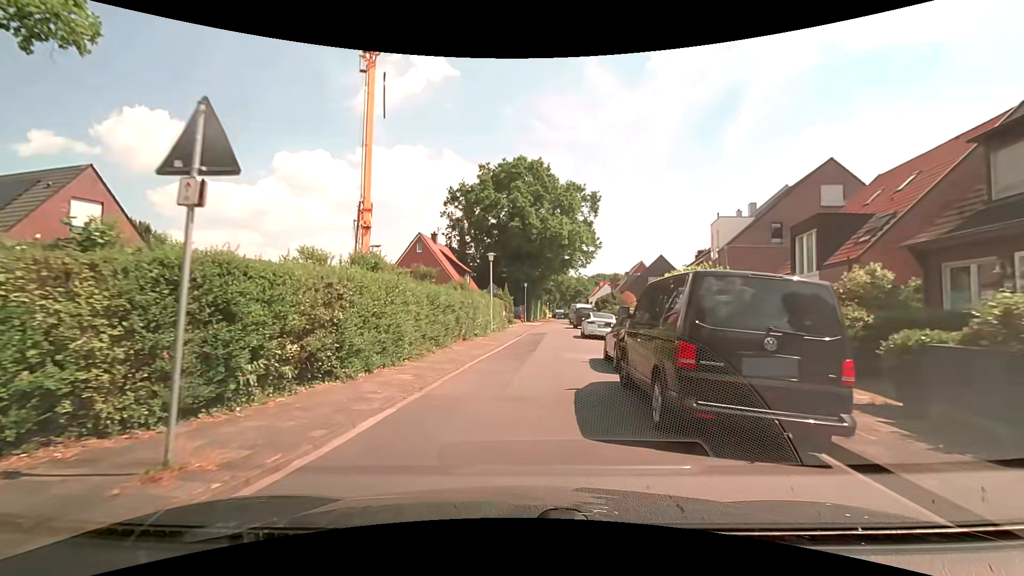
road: residential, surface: asphalt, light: Day
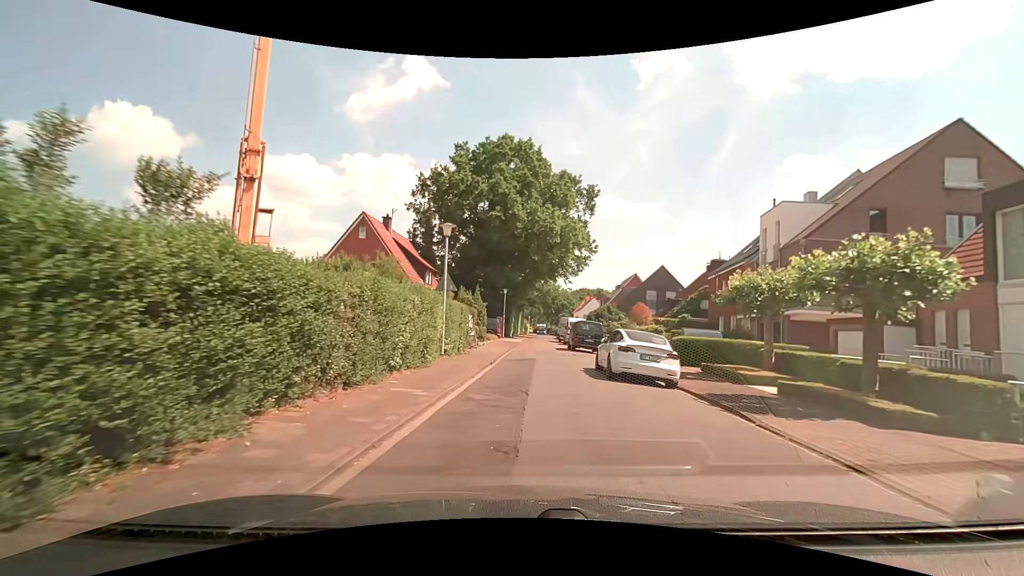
(+0.2, +12.8) m; +2°
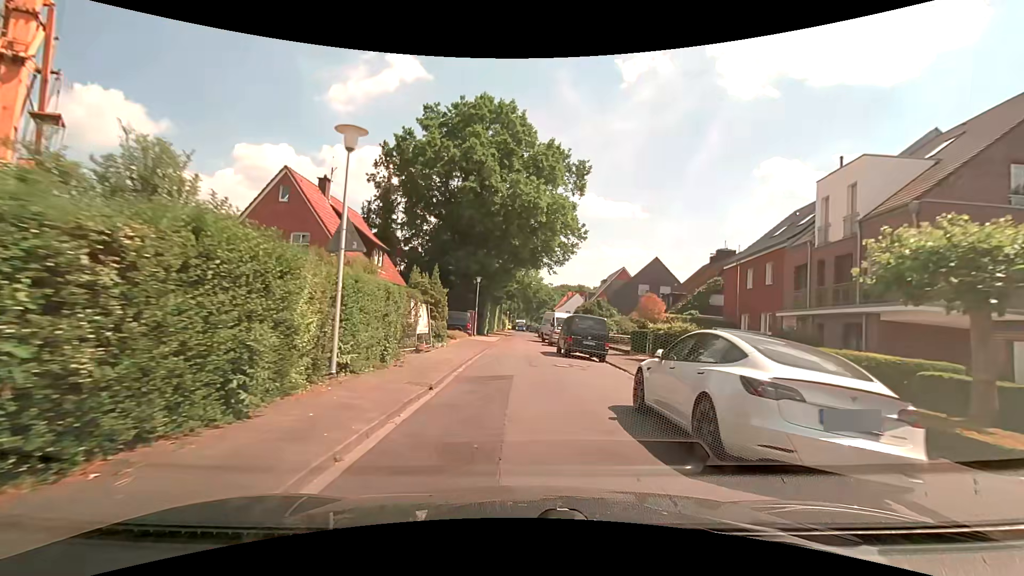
(+0.2, +8.7) m; +2°
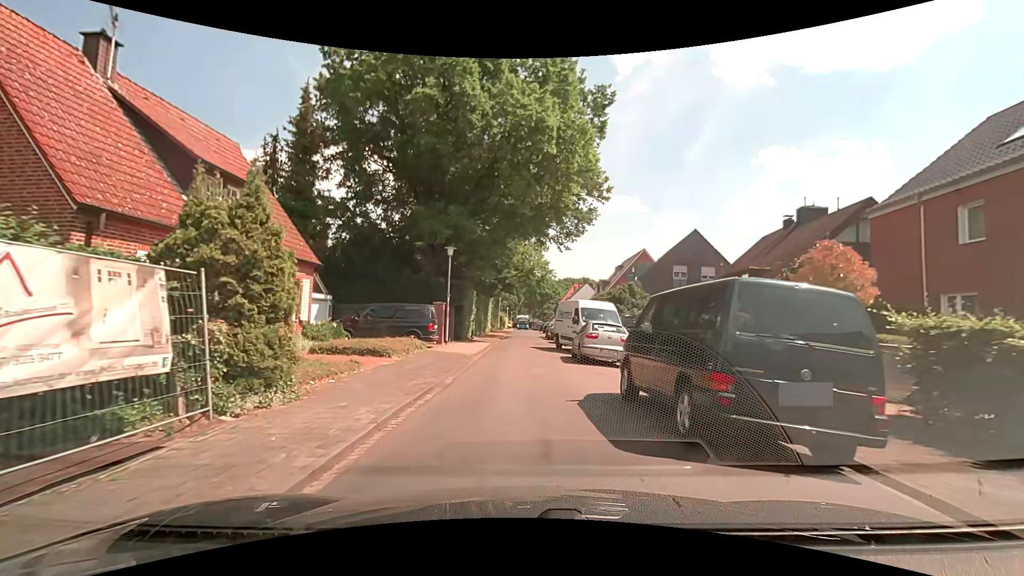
(+0.2, +16.1) m; +1°
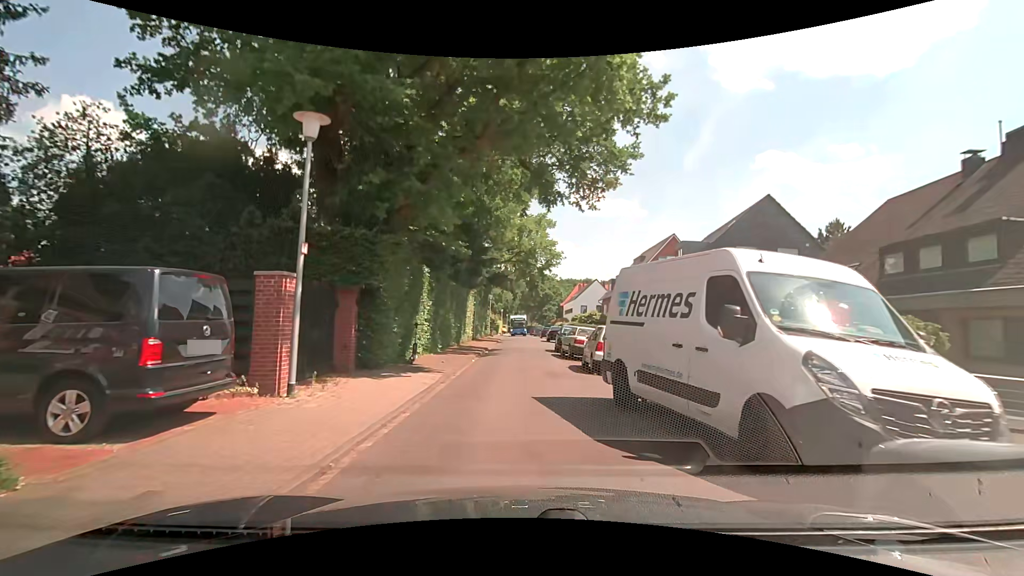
(-0.1, +16.8) m; 0°
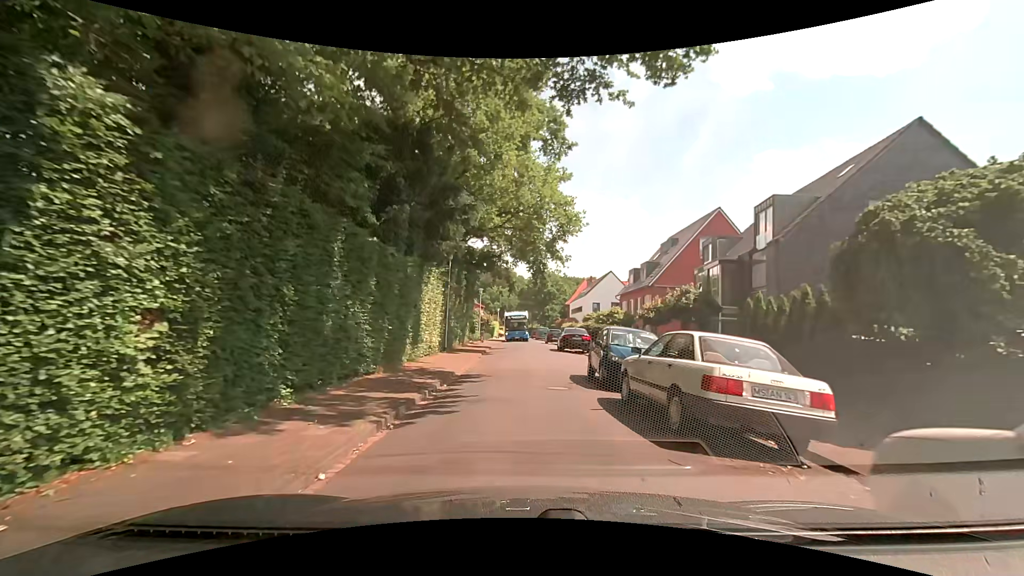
(0.0, +14.6) m; +2°
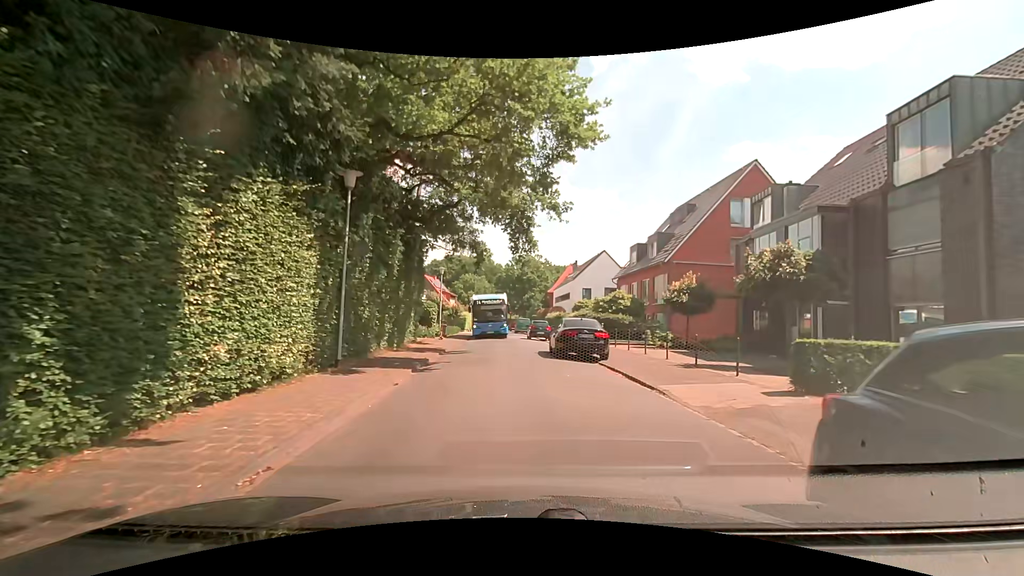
(-0.2, +11.8) m; +1°
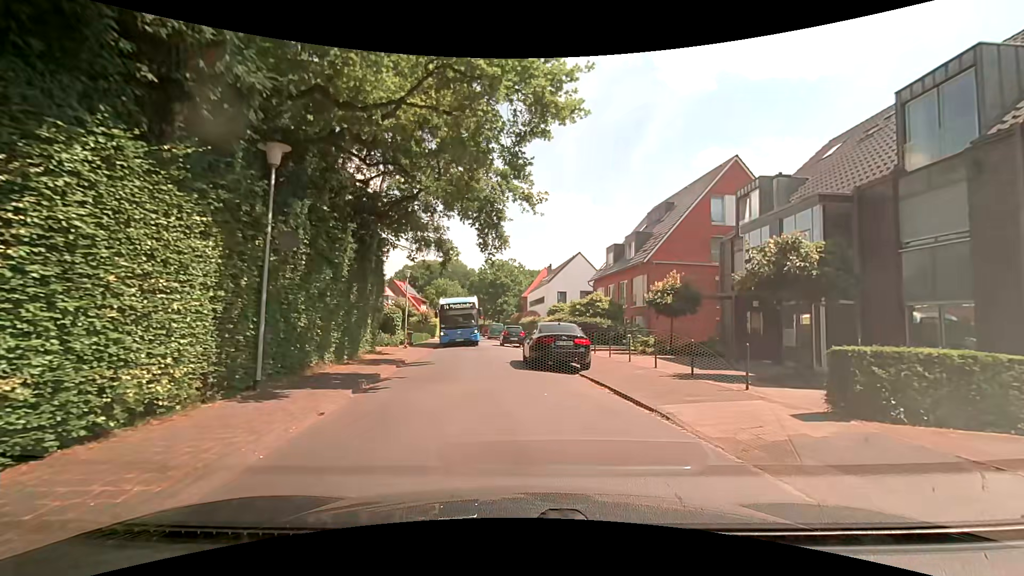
(+0.1, +2.3) m; +1°
